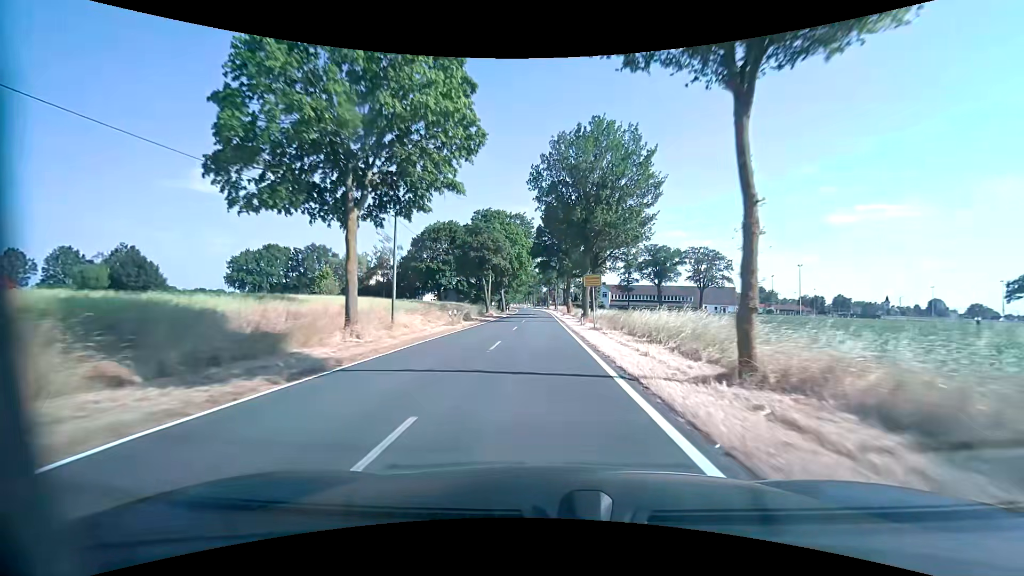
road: tertiary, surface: asphalt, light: Day
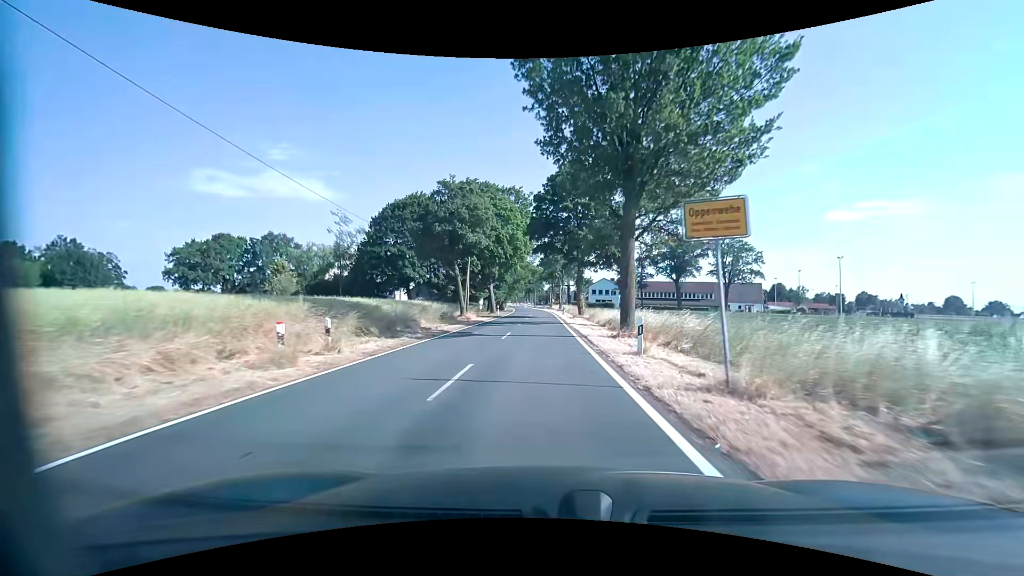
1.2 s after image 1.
(-0.1, +18.9) m; 0°
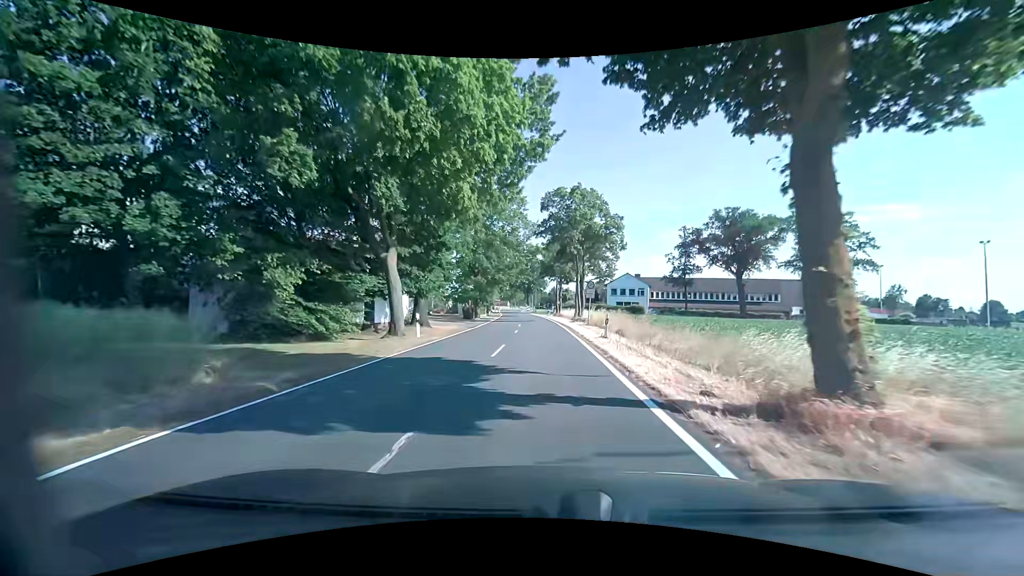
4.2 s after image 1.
(-0.4, +41.1) m; 0°
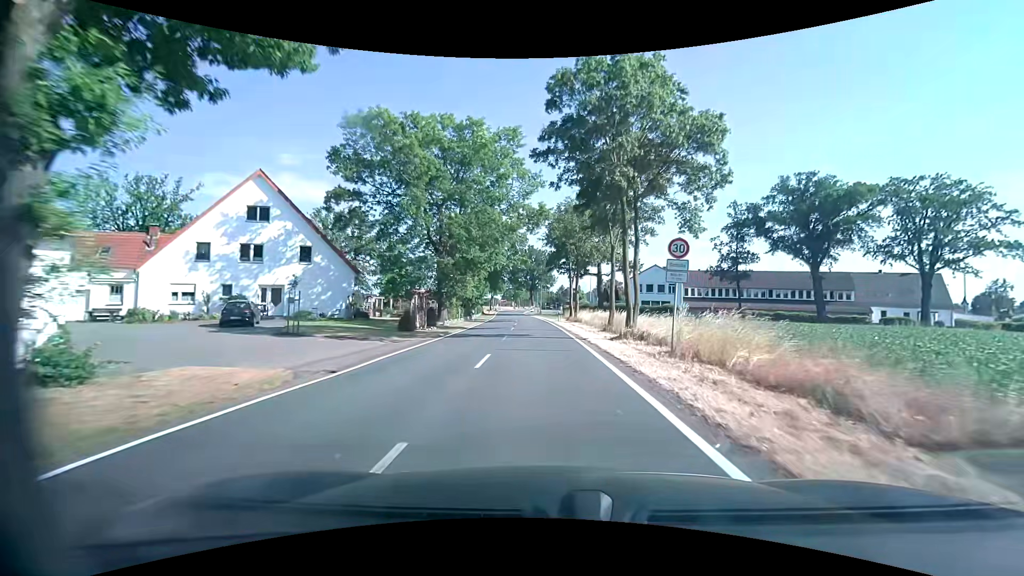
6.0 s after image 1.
(-0.1, +23.7) m; -1°
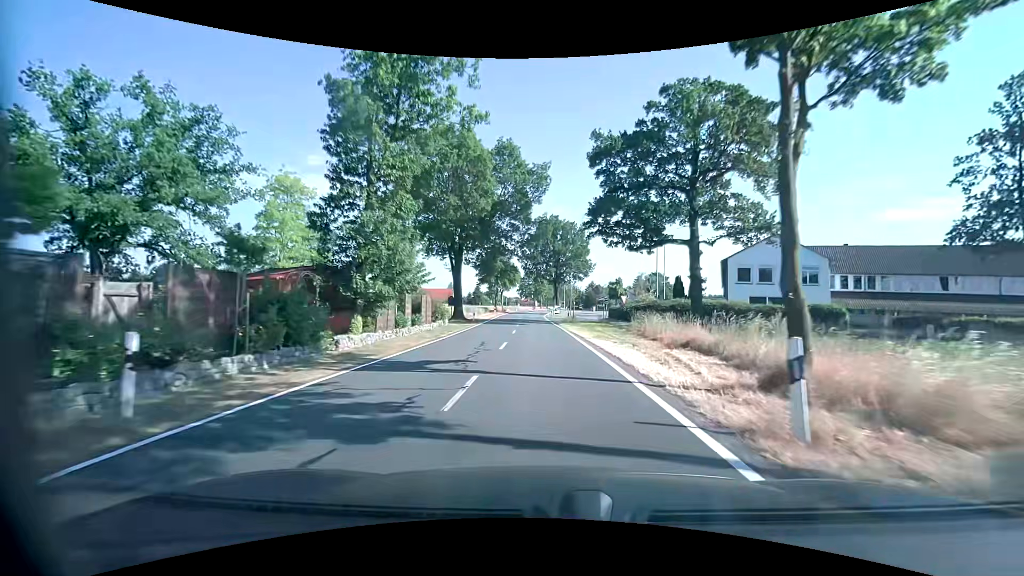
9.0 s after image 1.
(-0.7, +40.6) m; -2°
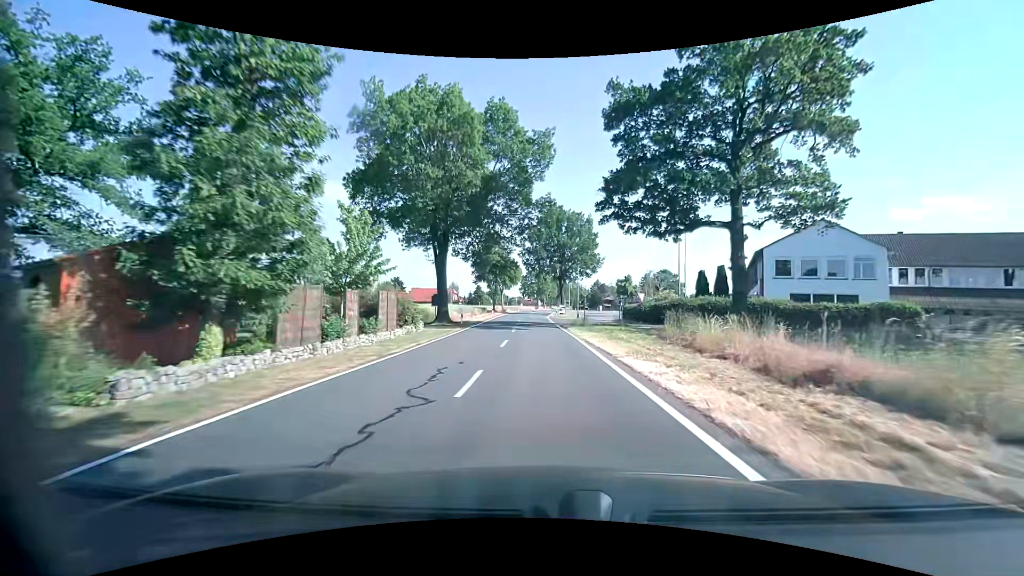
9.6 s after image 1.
(0.0, +8.2) m; 0°
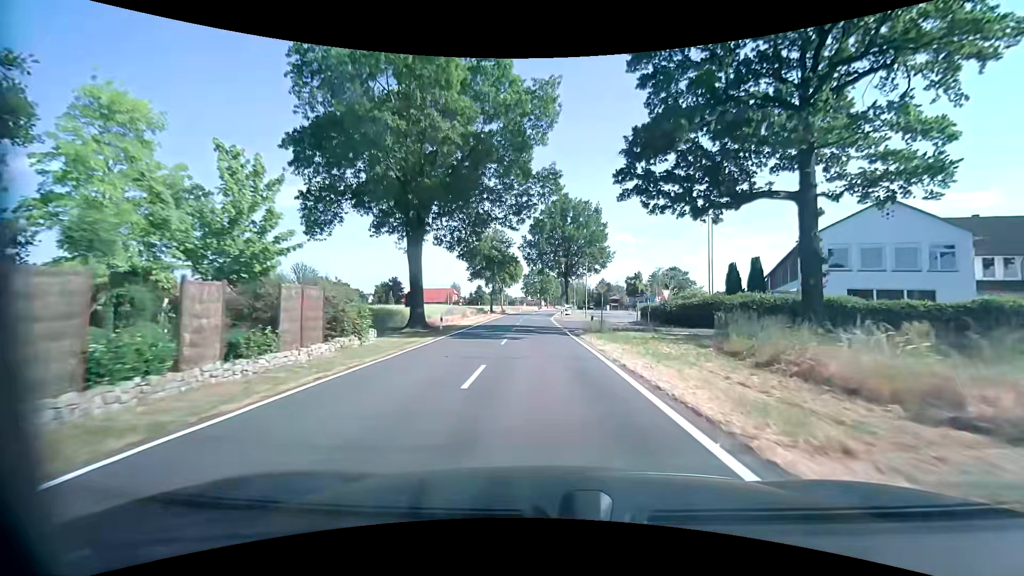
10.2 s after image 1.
(-0.1, +8.2) m; 0°
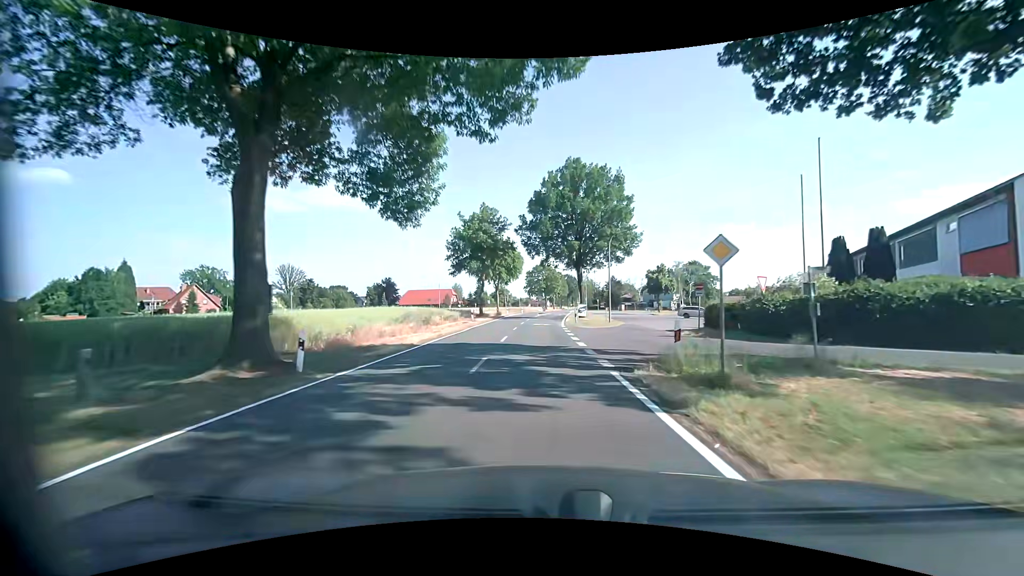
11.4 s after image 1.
(-0.2, +16.4) m; -1°
(0, +10) (0, +20) (0, +30) (0, +40) (0, +50) (+1, +60) (+1, +70) (+2, +80) (+3, +90) (+6, +99) m
